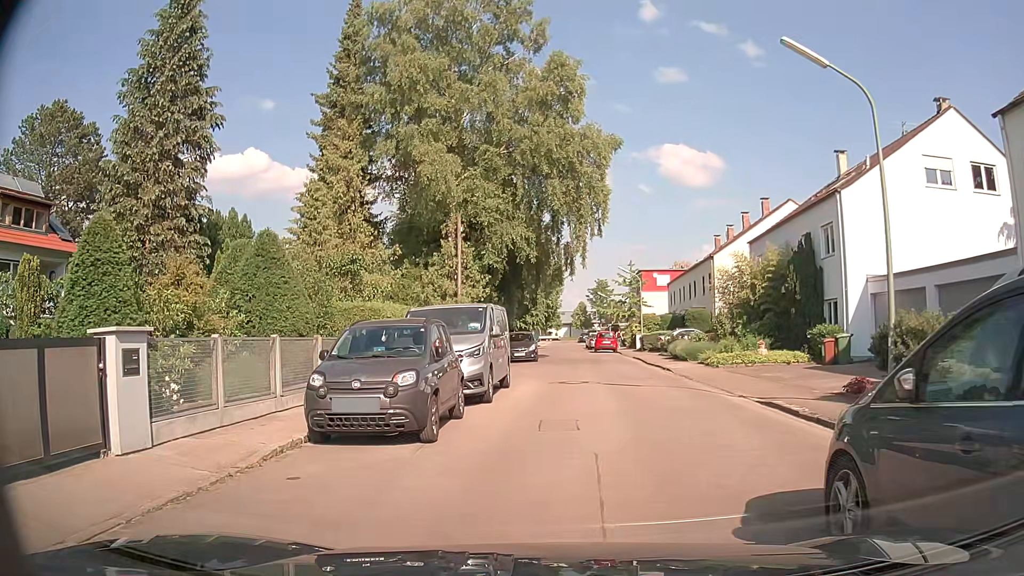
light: Day
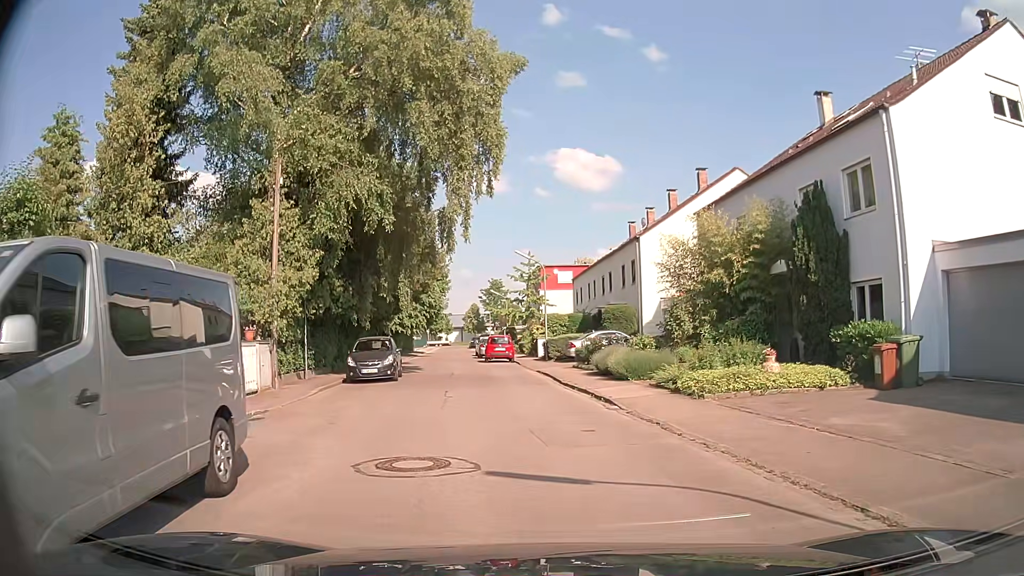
(+0.5, +10.9) m; +8°
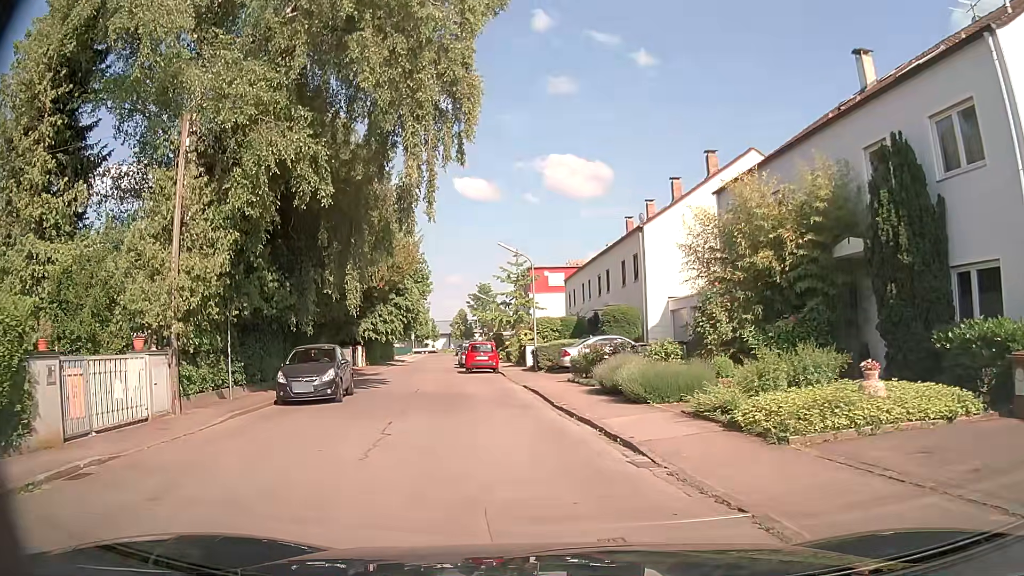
(+0.1, +5.3) m; 0°
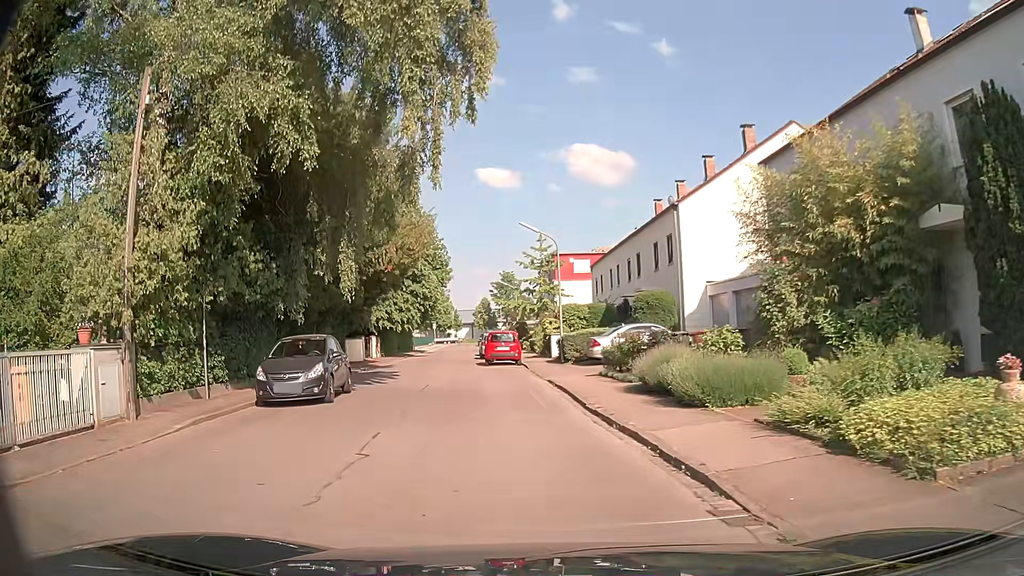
(0.0, +2.8) m; -2°
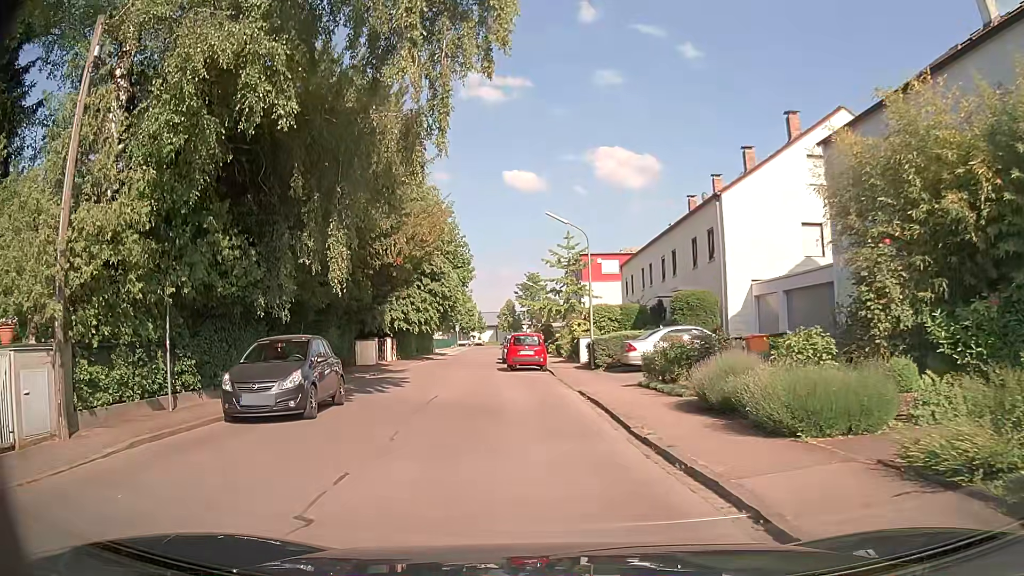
(0.0, +2.8) m; -2°
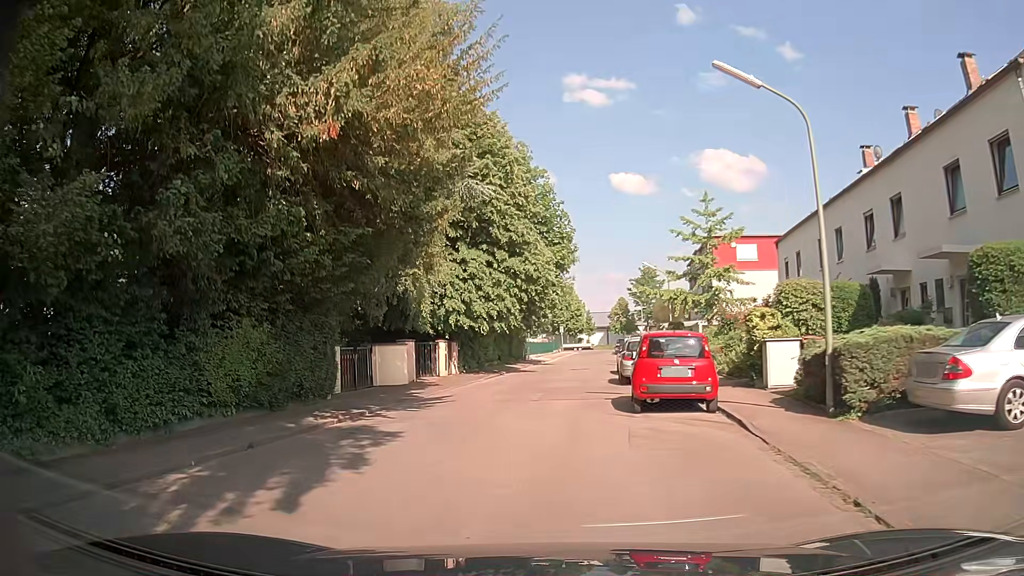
(-0.5, +14.4) m; -6°
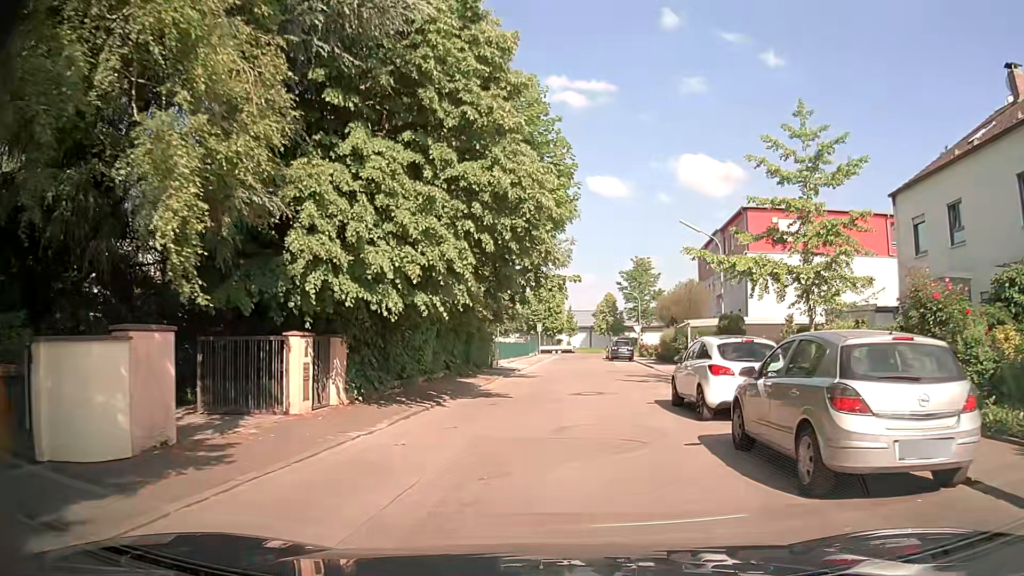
(-0.9, +15.2) m; 0°
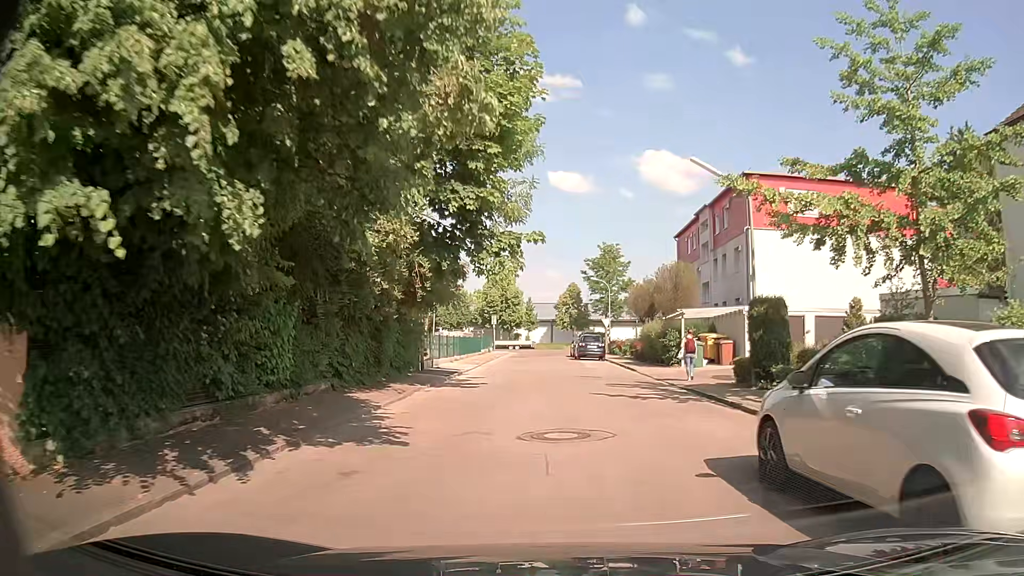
(+0.3, +8.6) m; +5°
